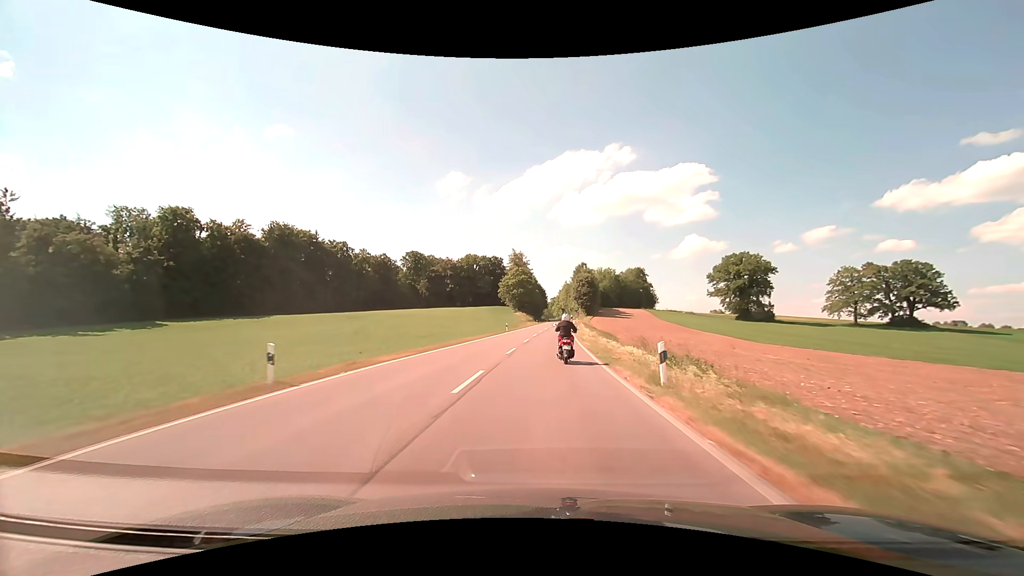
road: secondary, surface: asphalt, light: Day
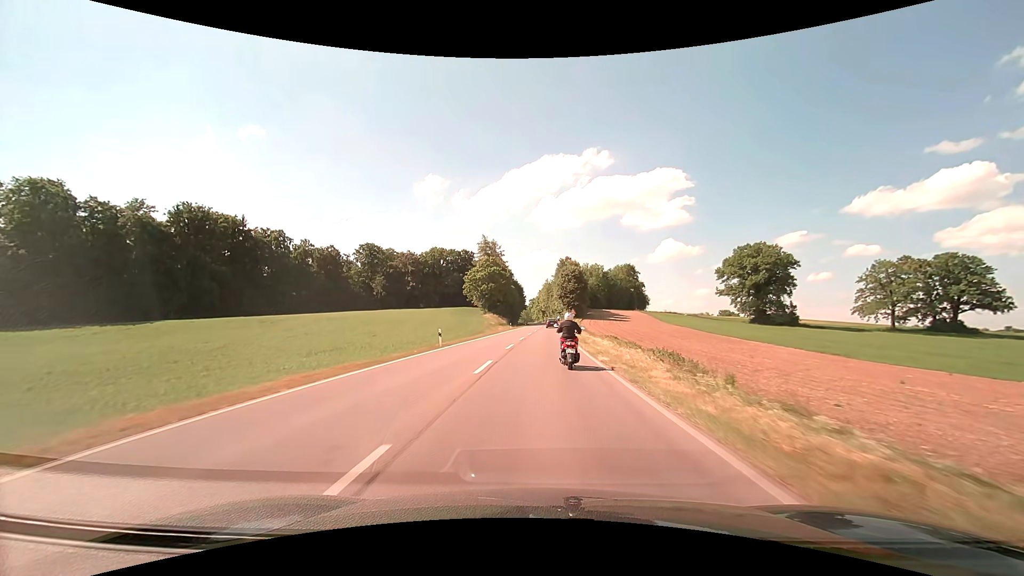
(+0.7, +32.4) m; +2°
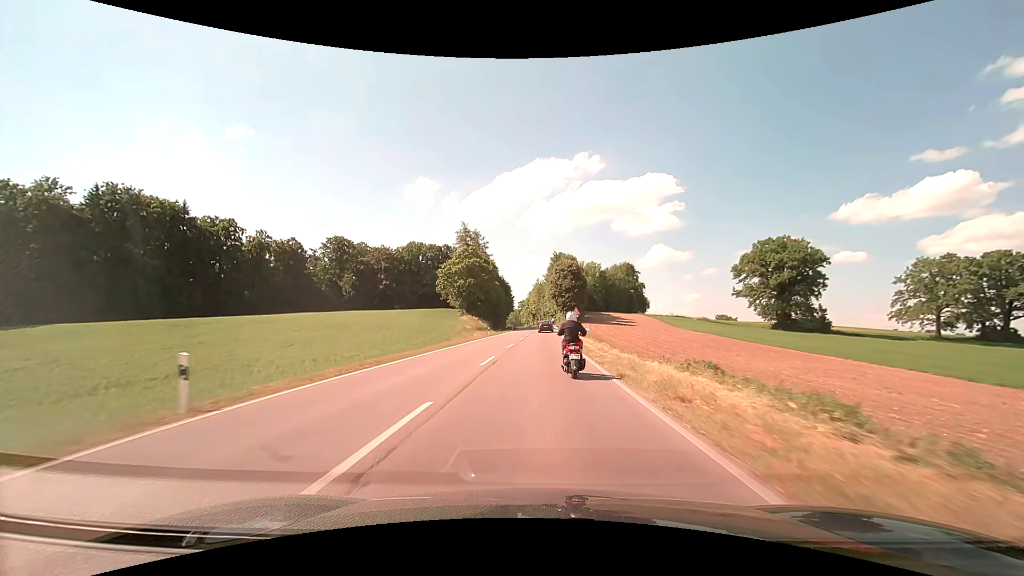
(+0.2, +21.2) m; +1°
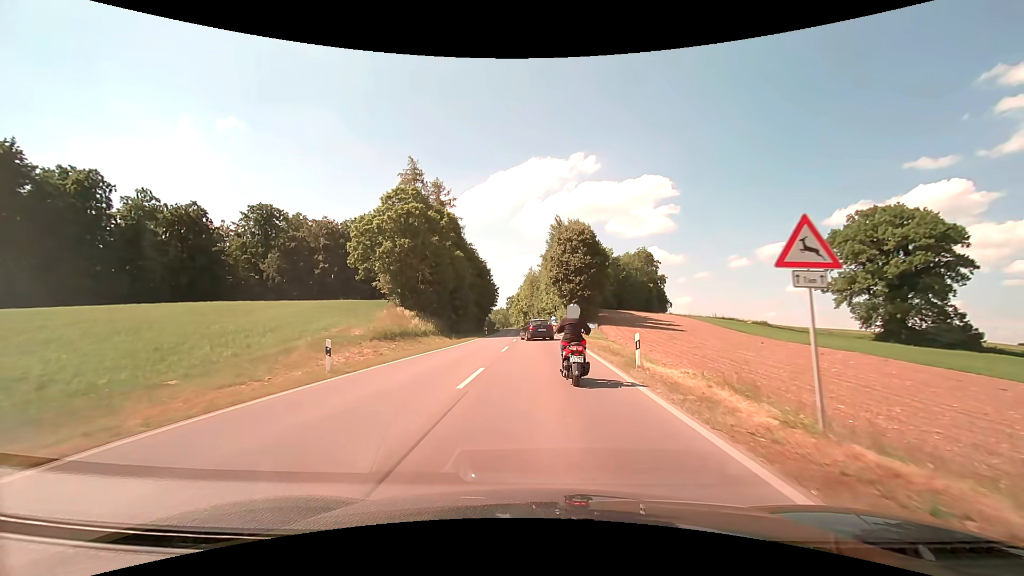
(+0.3, +41.8) m; +1°
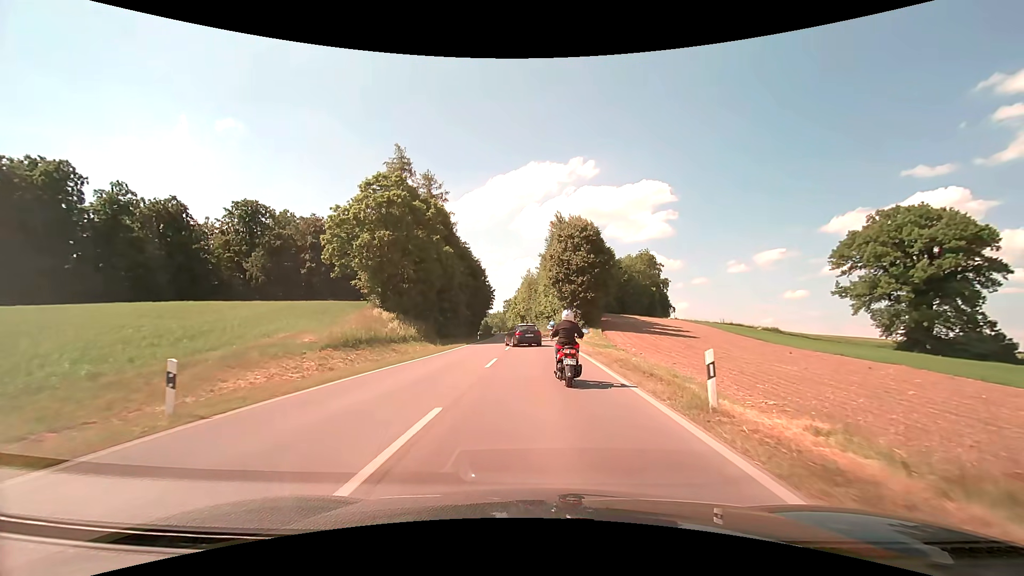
(0.0, +6.0) m; 0°
